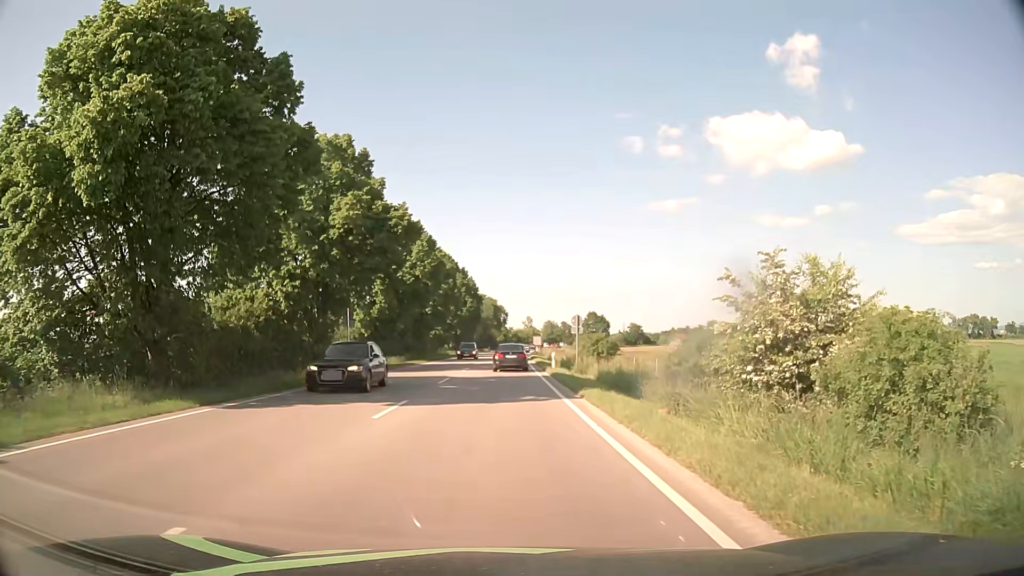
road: primary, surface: asphalt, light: Day
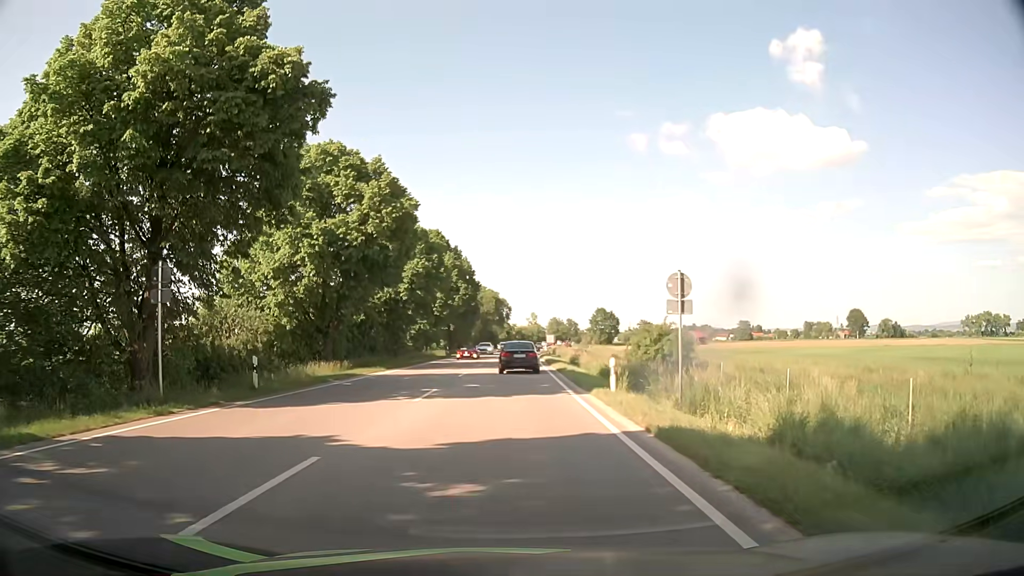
(-0.1, +20.4) m; 0°
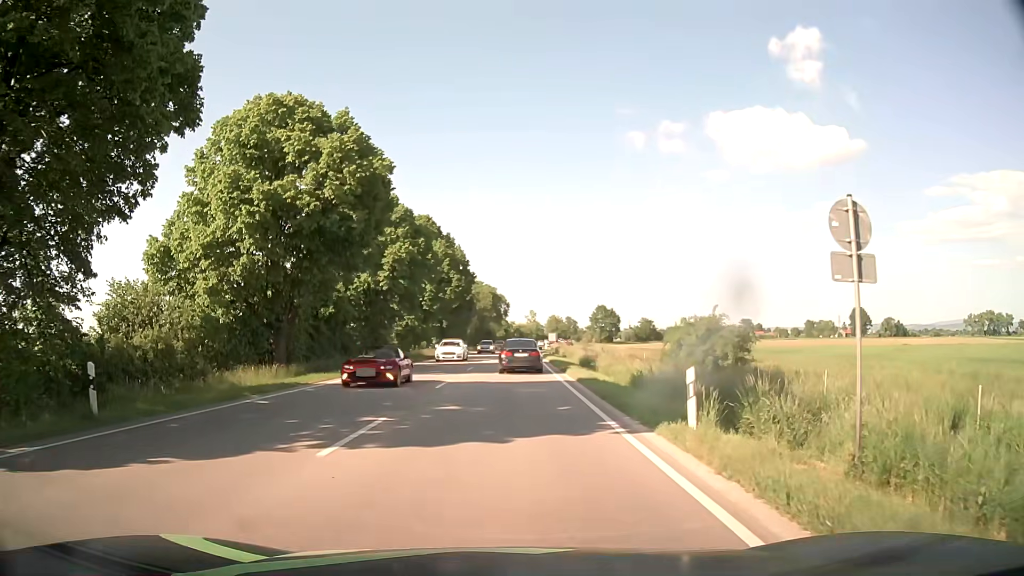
(0.0, +8.0) m; +1°
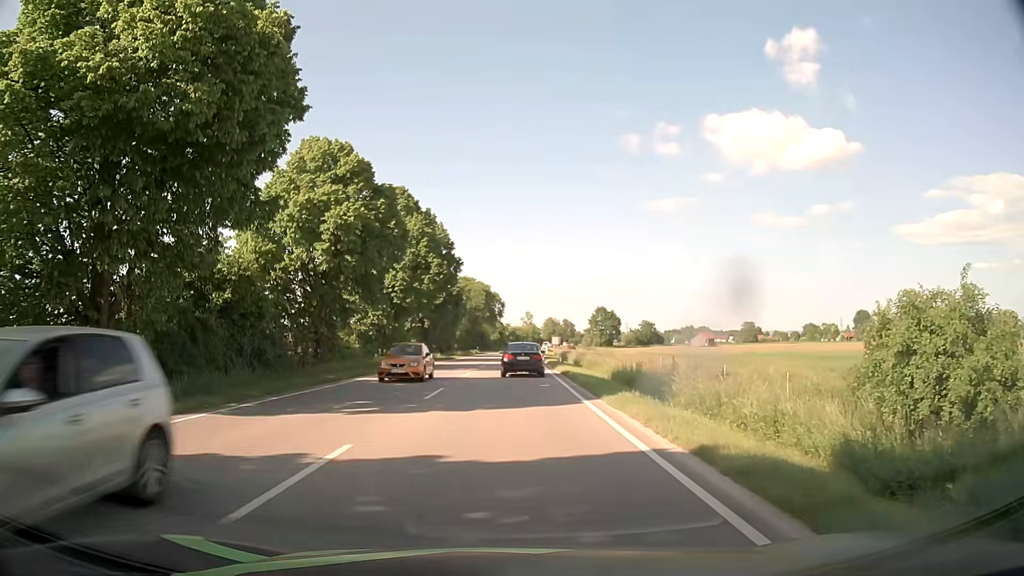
(-0.1, +14.6) m; 0°
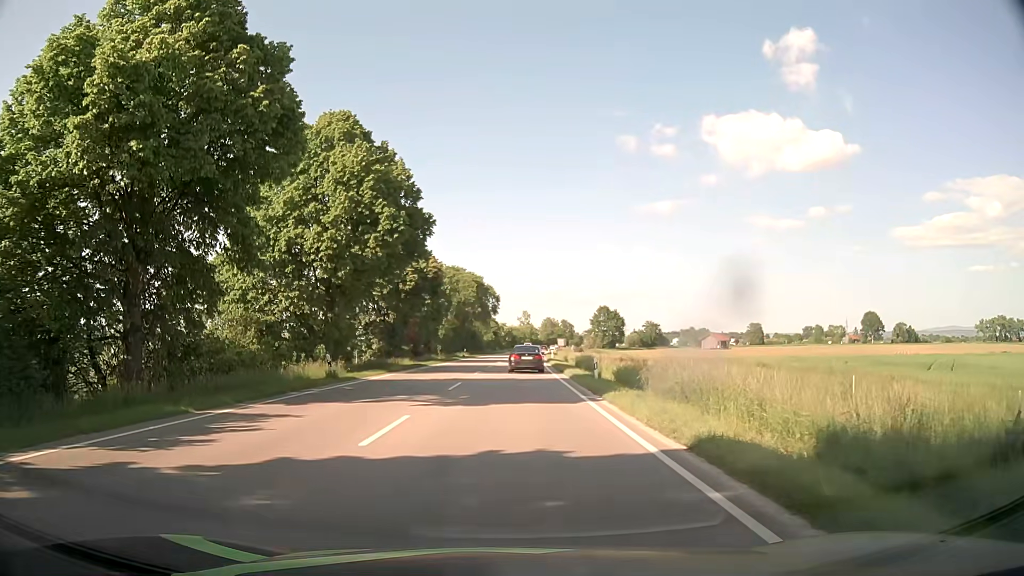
(+0.1, +19.8) m; 0°
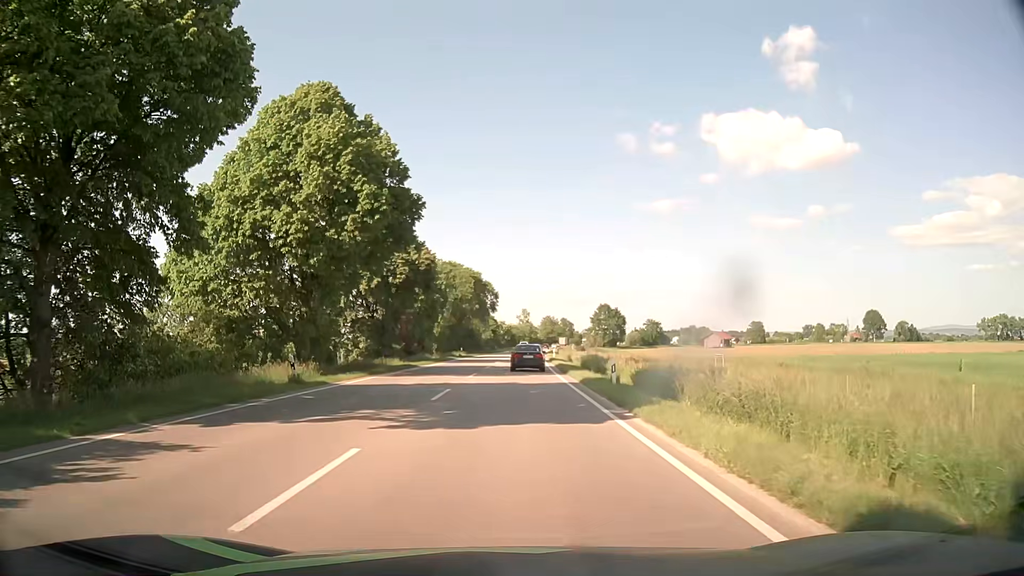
(+0.1, +4.5) m; +1°
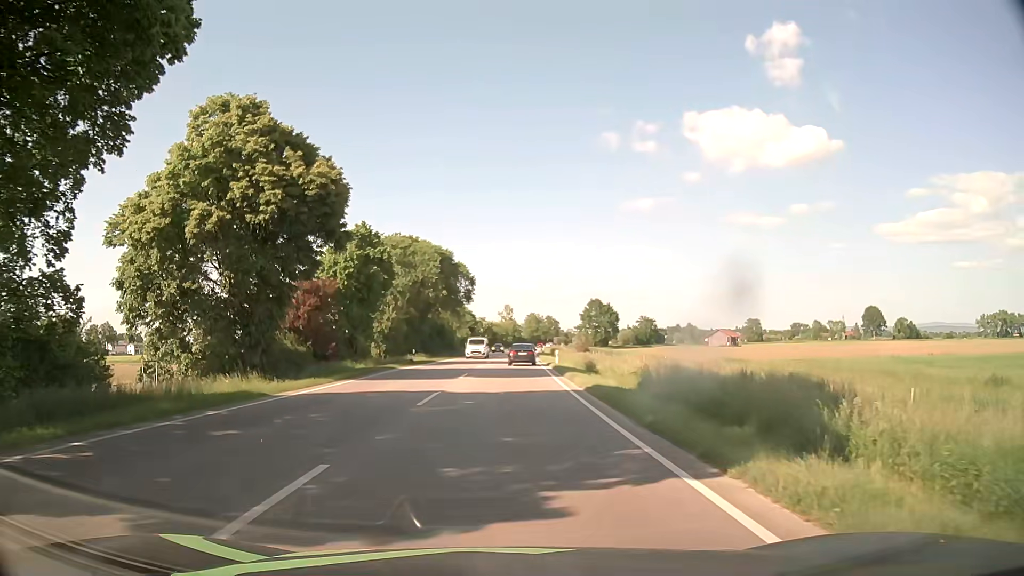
(+0.3, +25.1) m; +2°
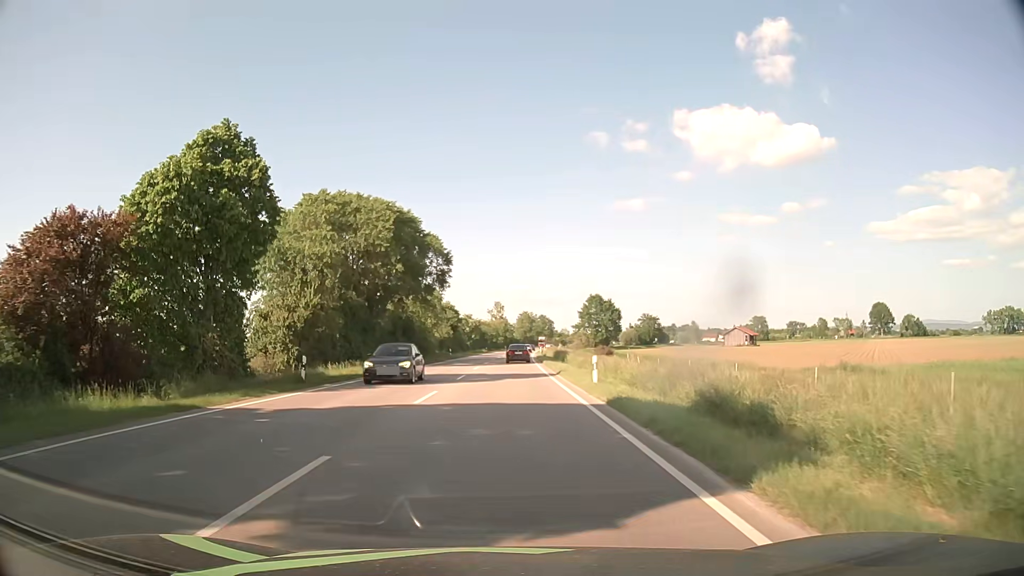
(+0.2, +23.6) m; +1°
(0, +10) (0, +20) (0, +30) (0, +40) (0, +50) (0, +60) (0, +70) (+1, +80) (+1, +90) (+2, +100) m
